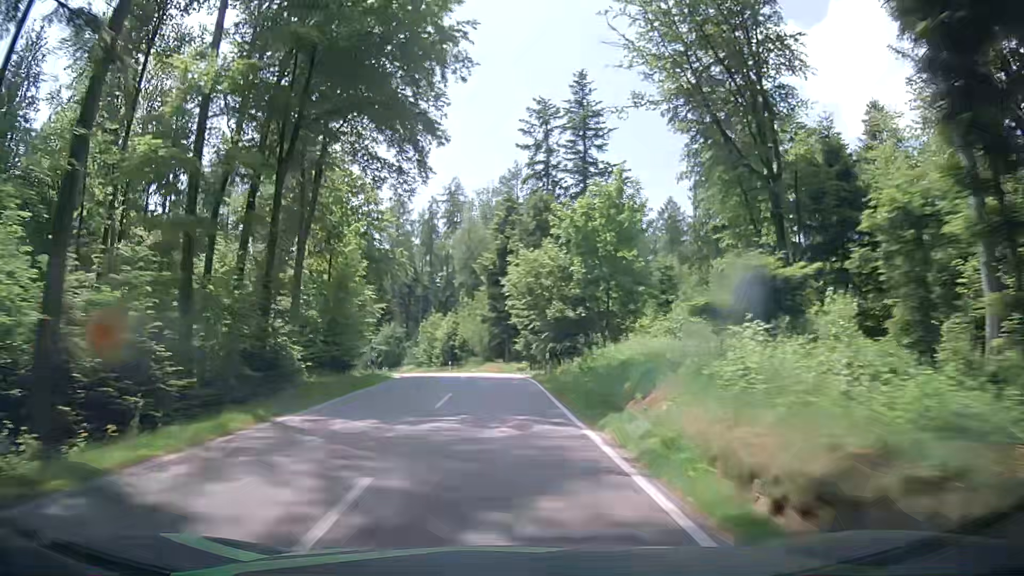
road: tertiary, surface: asphalt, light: Day
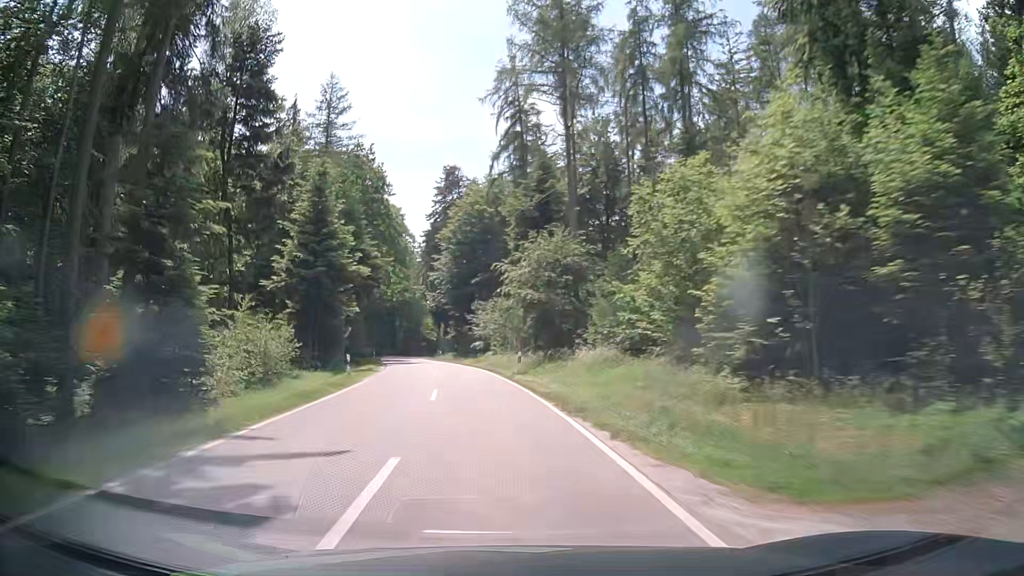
(-8.1, +58.4) m; -17°
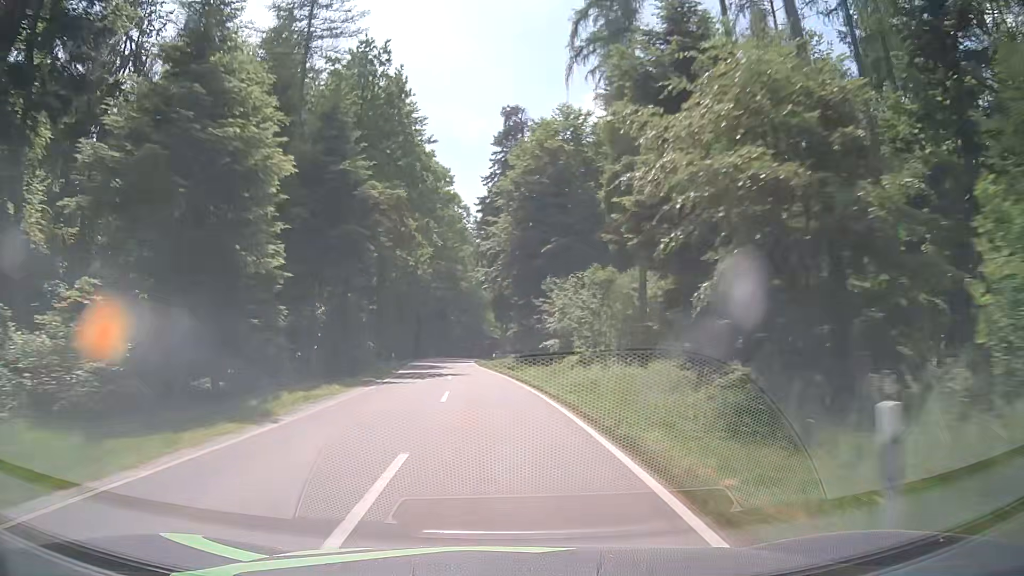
(-1.8, +23.8) m; -7°
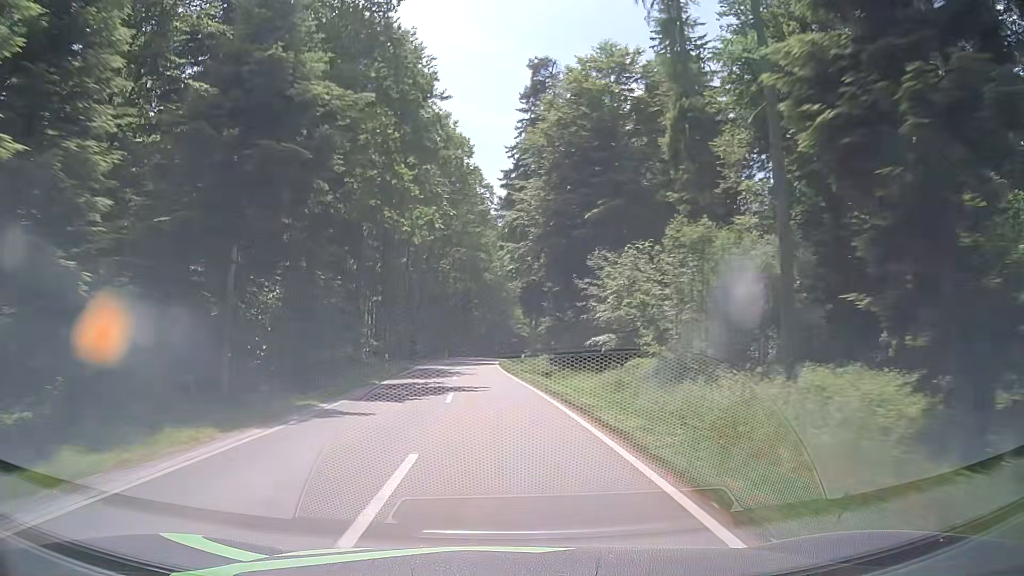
(-0.2, +12.1) m; -2°
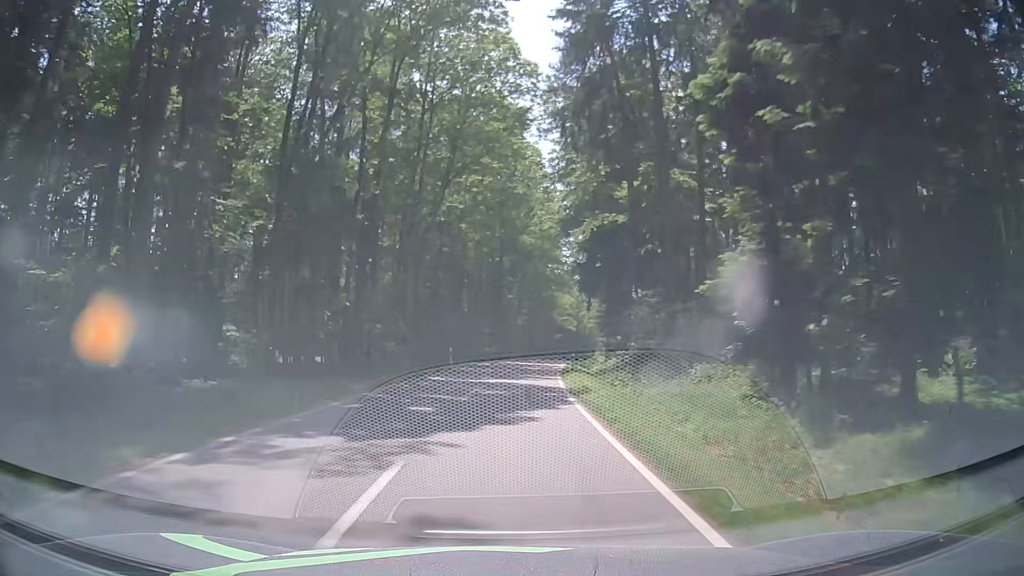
(-1.5, +36.9) m; -3°
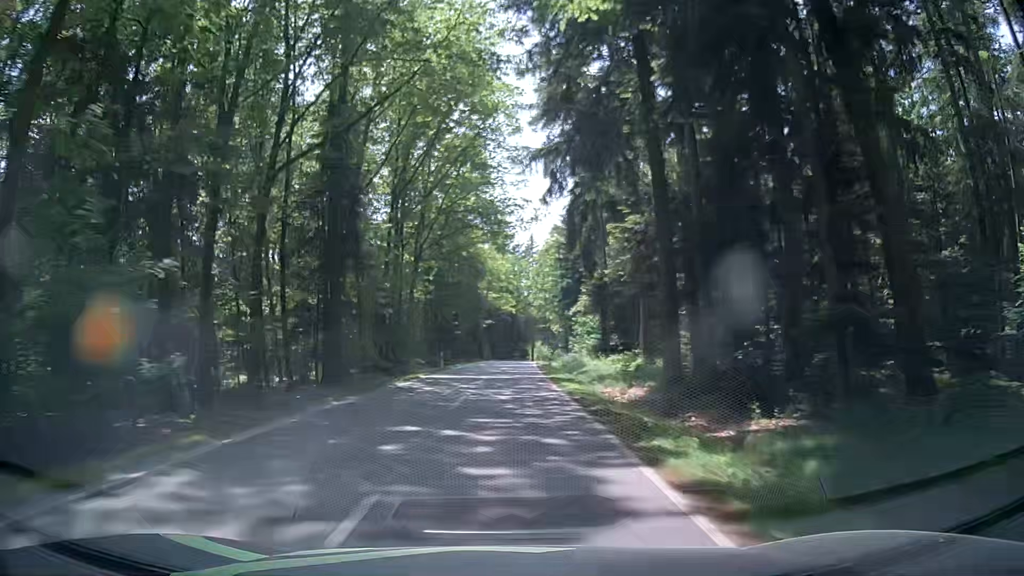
(+2.4, +49.7) m; +5°
(0, +10) (0, +20) (0, +30) (+1, +40) (+1, +50) (+1, +60) (+2, +70) (+3, +80) (+3, +90) (+5, +100) m
